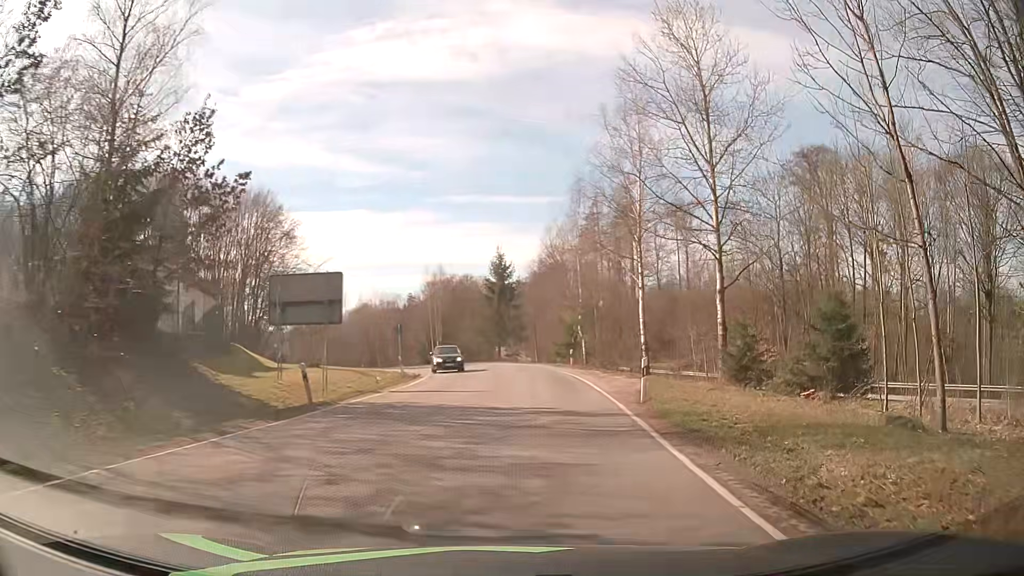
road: tertiary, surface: asphalt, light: Day
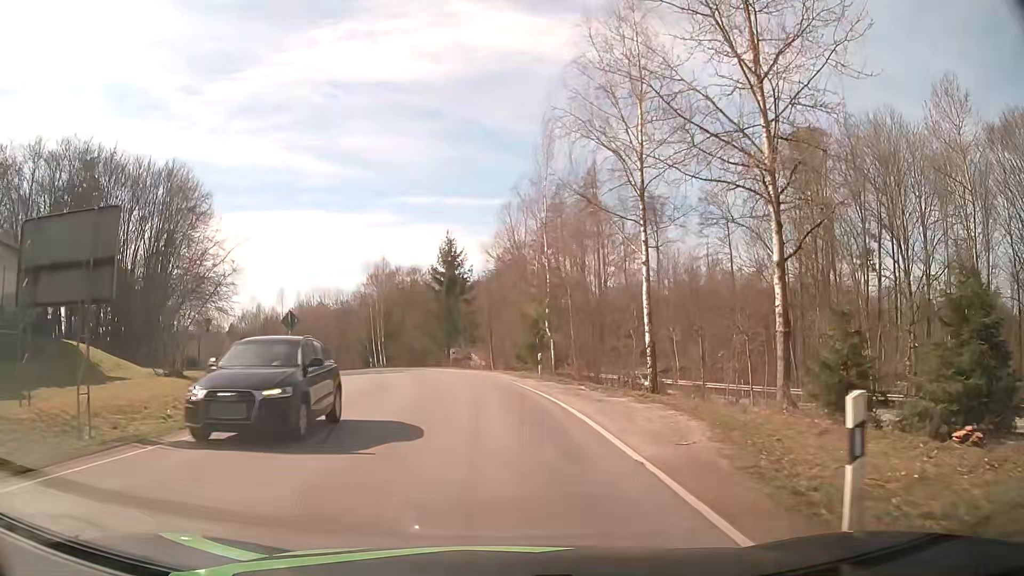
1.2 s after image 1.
(+0.9, +12.1) m; +5°
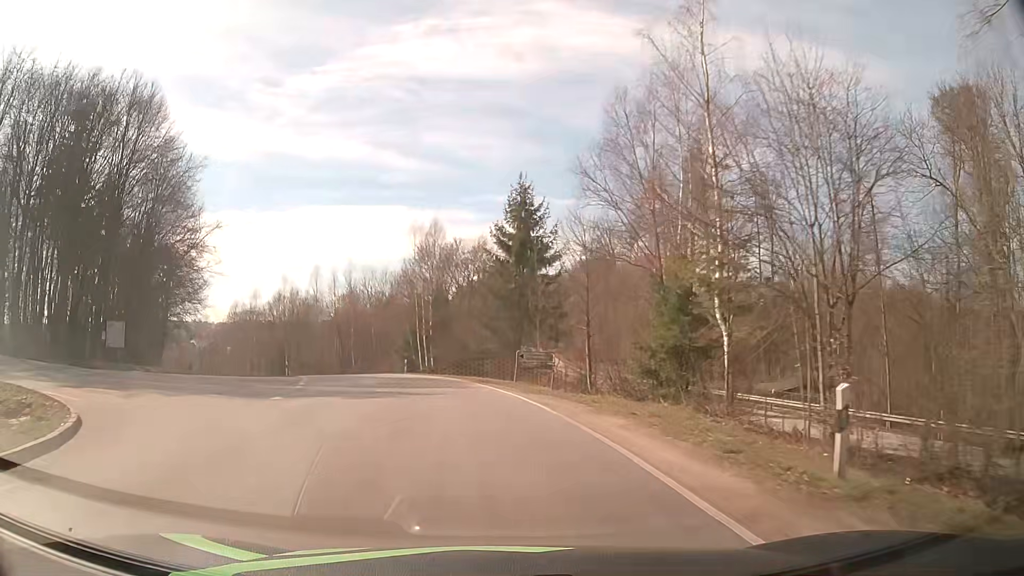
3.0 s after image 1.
(-0.7, +22.2) m; -6°
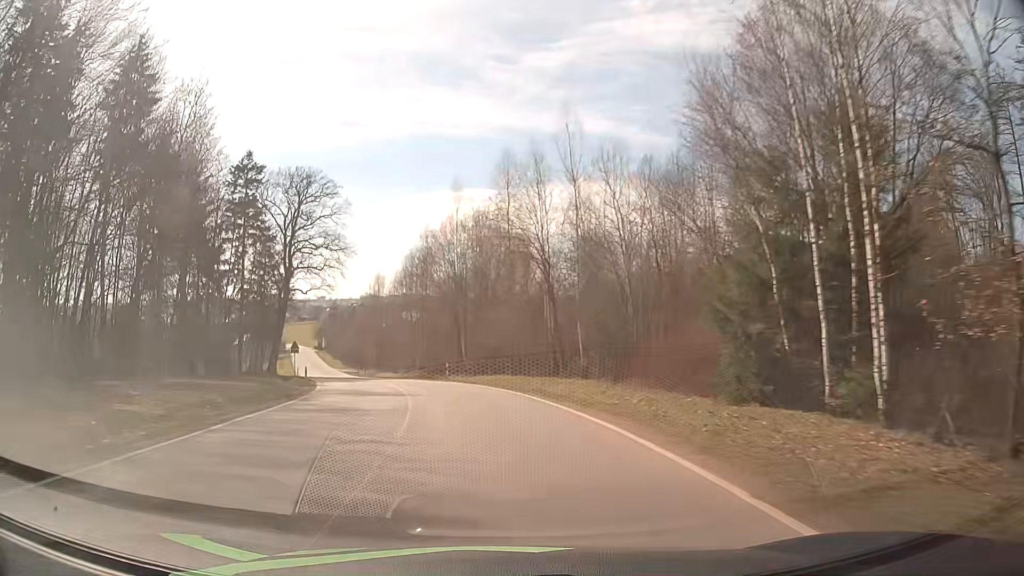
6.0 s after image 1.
(-8.2, +45.1) m; -20°
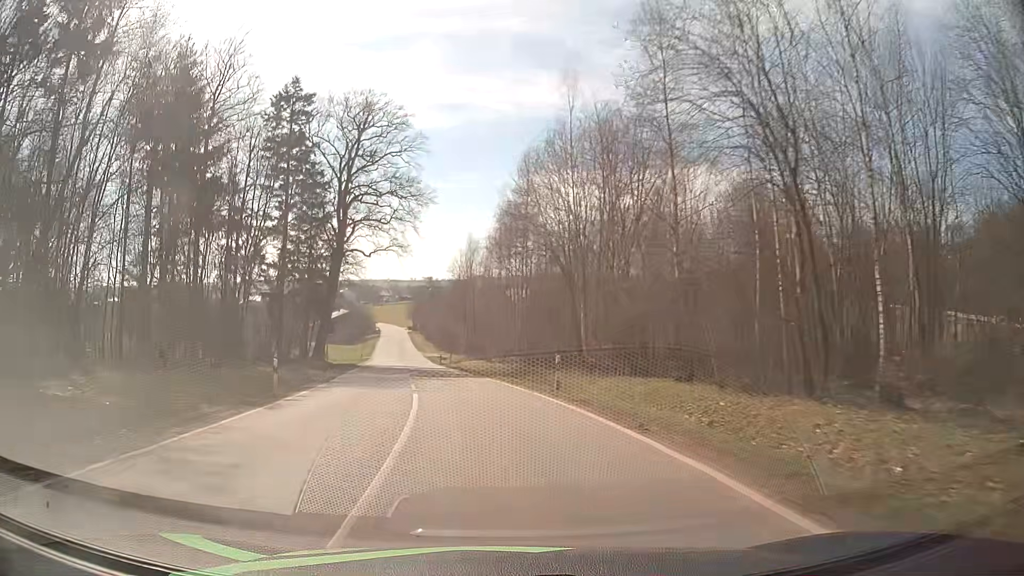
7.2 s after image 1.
(-1.6, +19.7) m; -9°
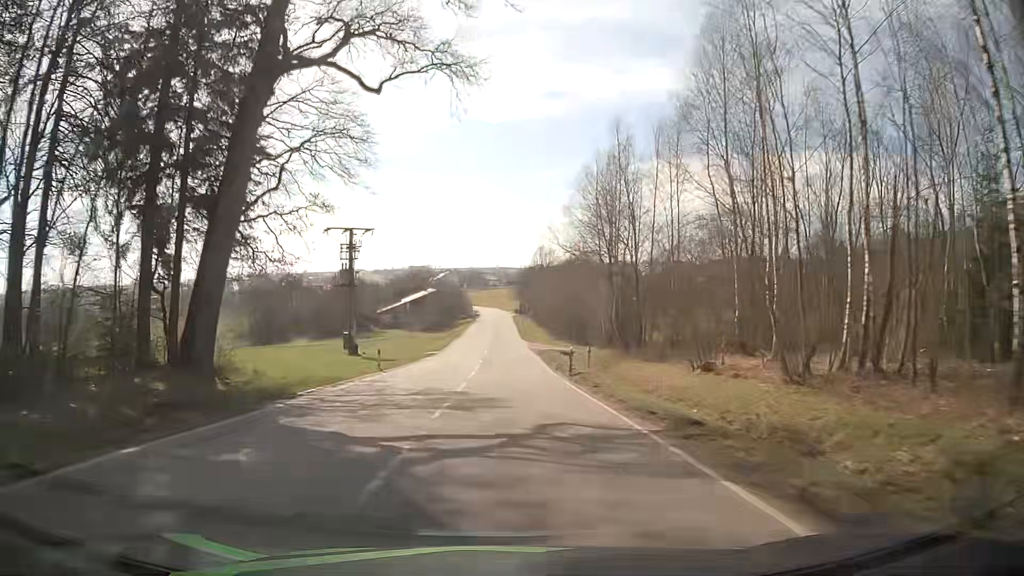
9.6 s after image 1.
(-4.7, +39.8) m; -10°
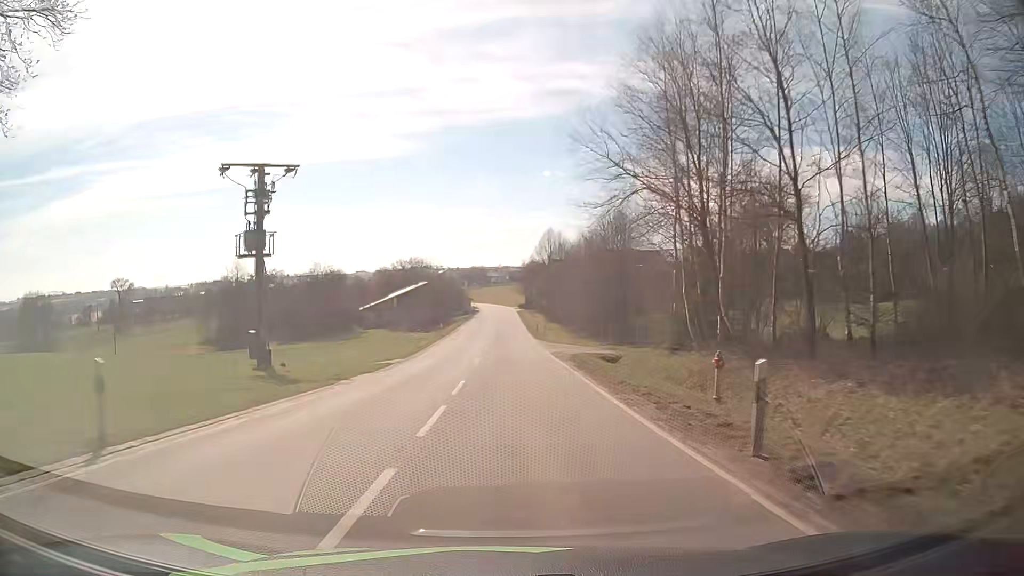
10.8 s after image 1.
(-0.2, +20.6) m; 0°
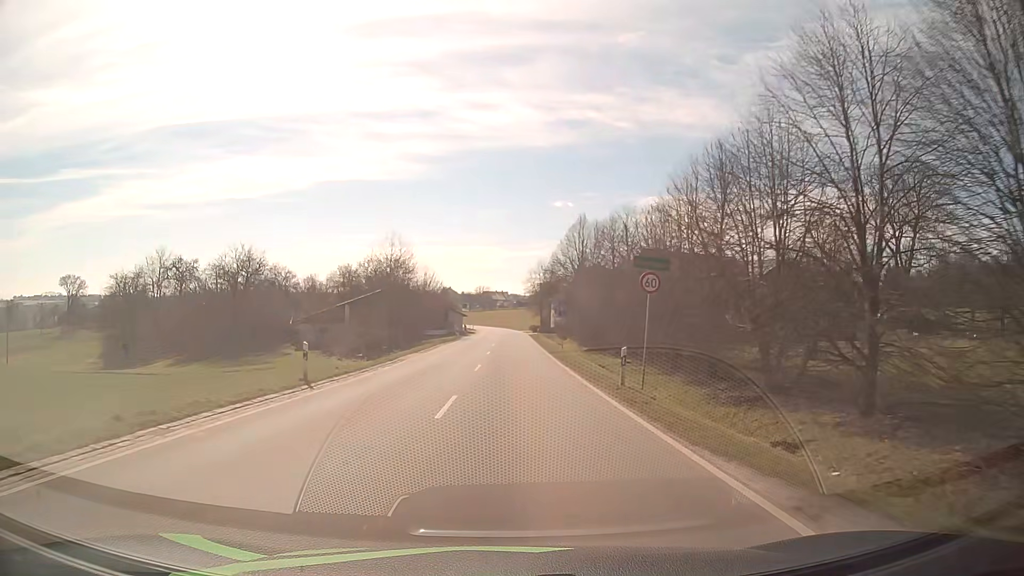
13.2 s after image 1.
(-0.4, +40.1) m; -1°
(0, +10) (0, +20) (0, +30) (0, +40) (0, +50) (+1, +60) (+1, +70) (+1, +80) (+1, +90) (0, +100) m
